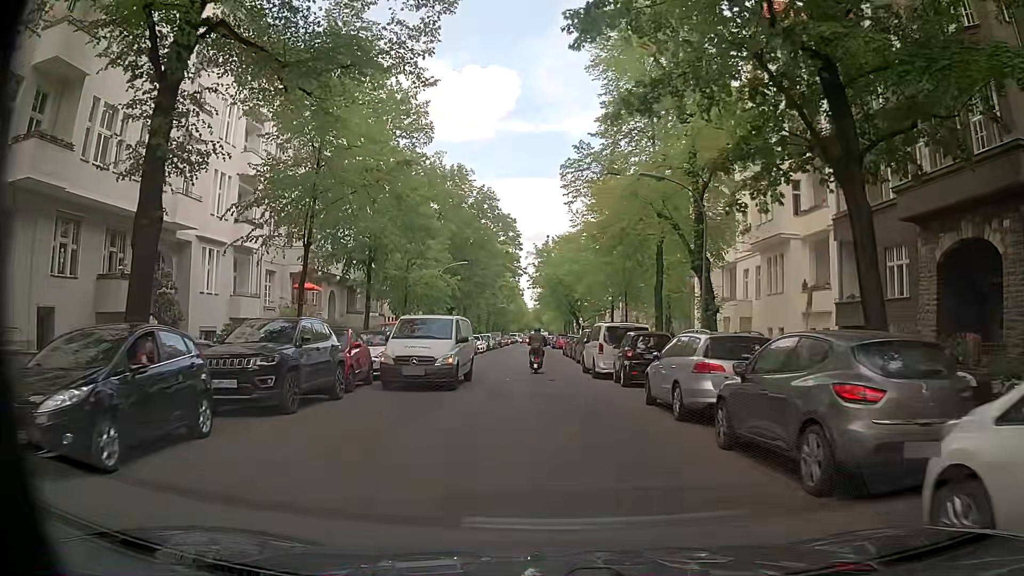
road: residential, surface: asphalt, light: Day
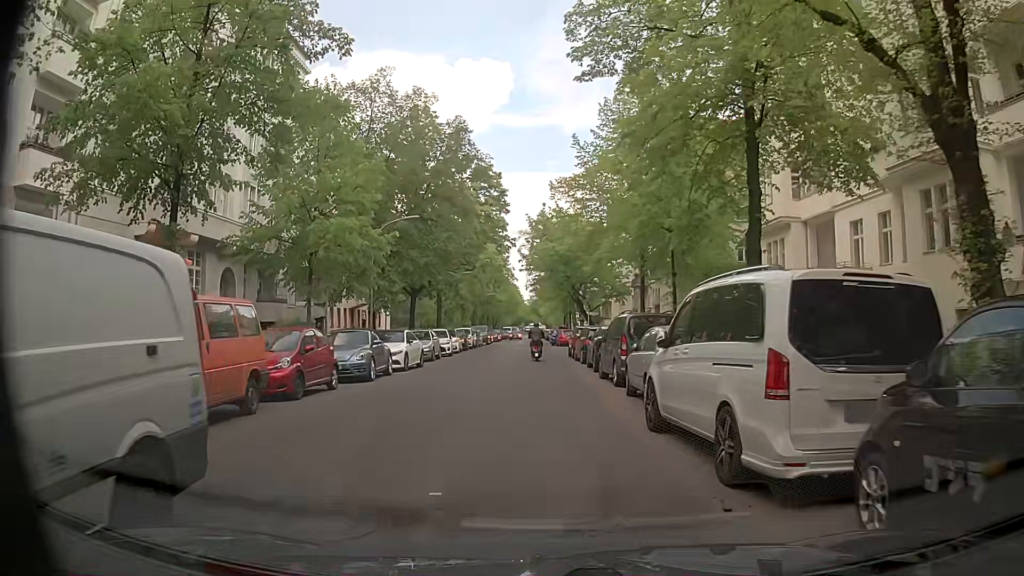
(-0.1, +16.5) m; +2°
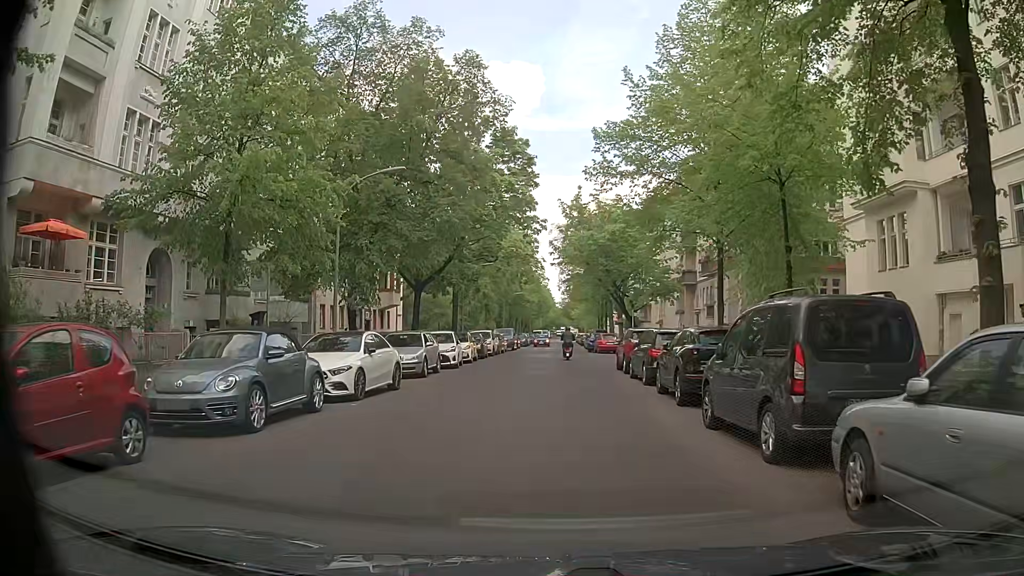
(-0.6, +9.3) m; -4°
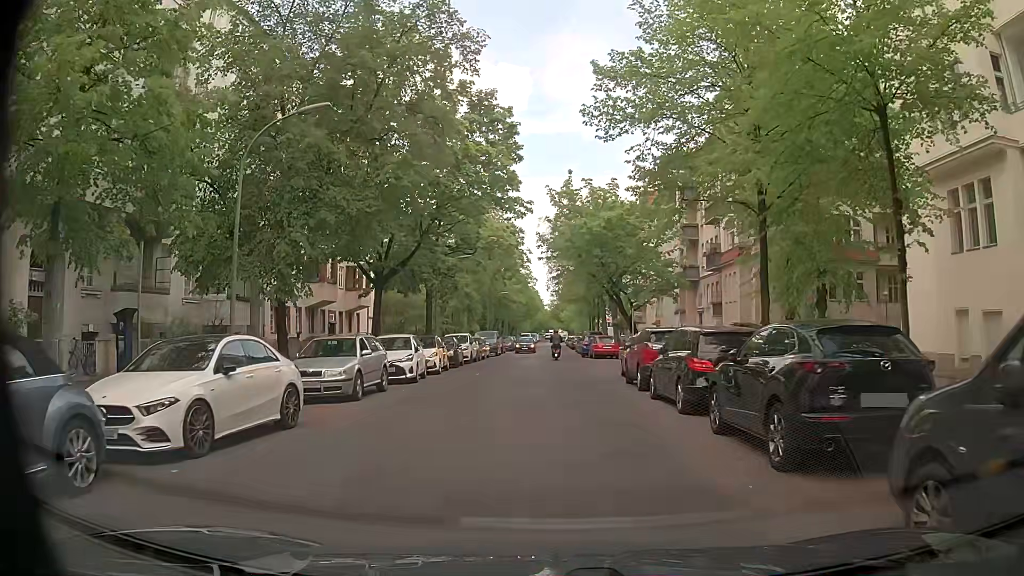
(0.0, +6.5) m; 0°
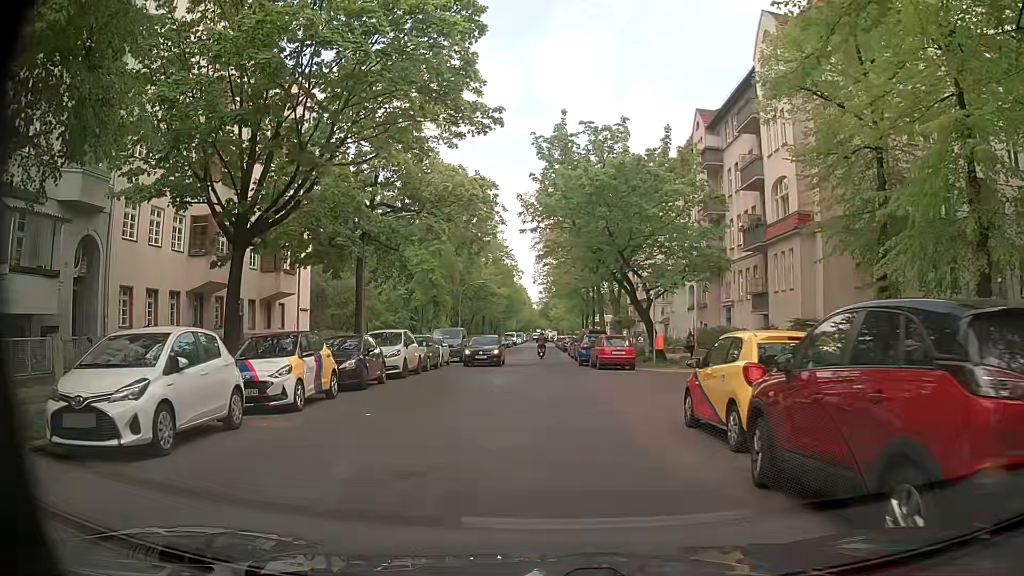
(+0.3, +13.5) m; 0°
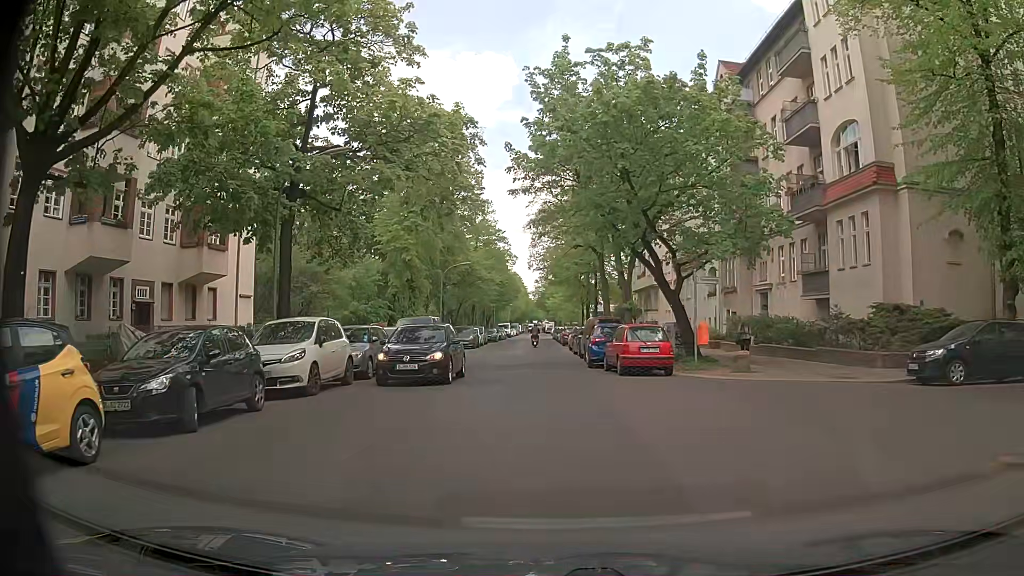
(0.0, +8.6) m; 0°
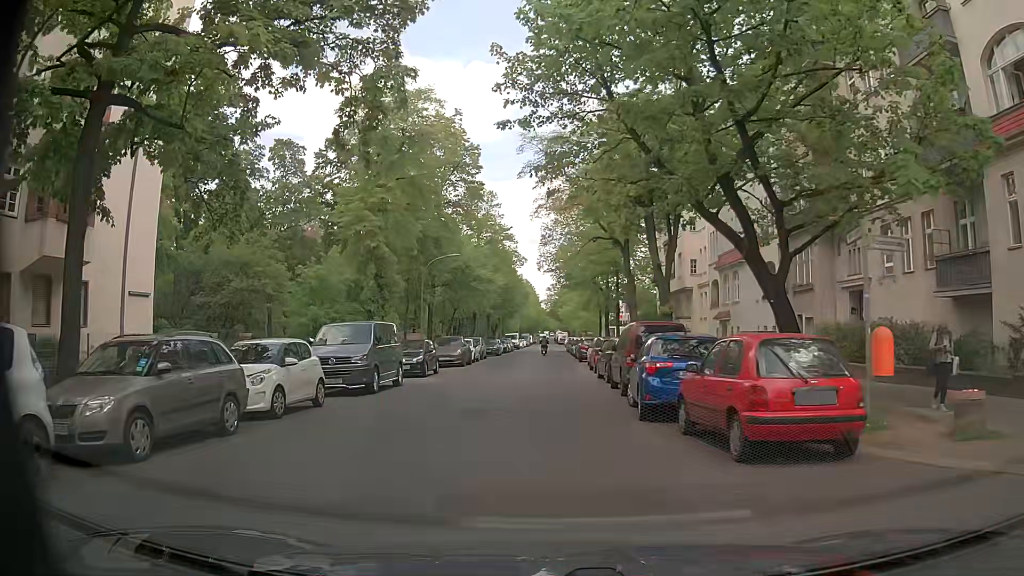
(+0.3, +11.6) m; -1°
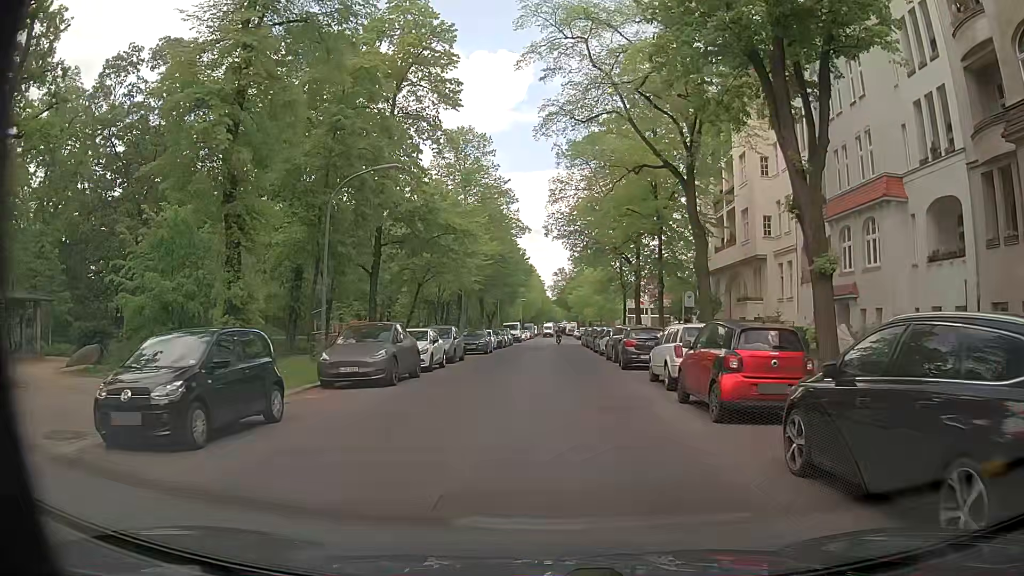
(0.0, +18.7) m; +1°
